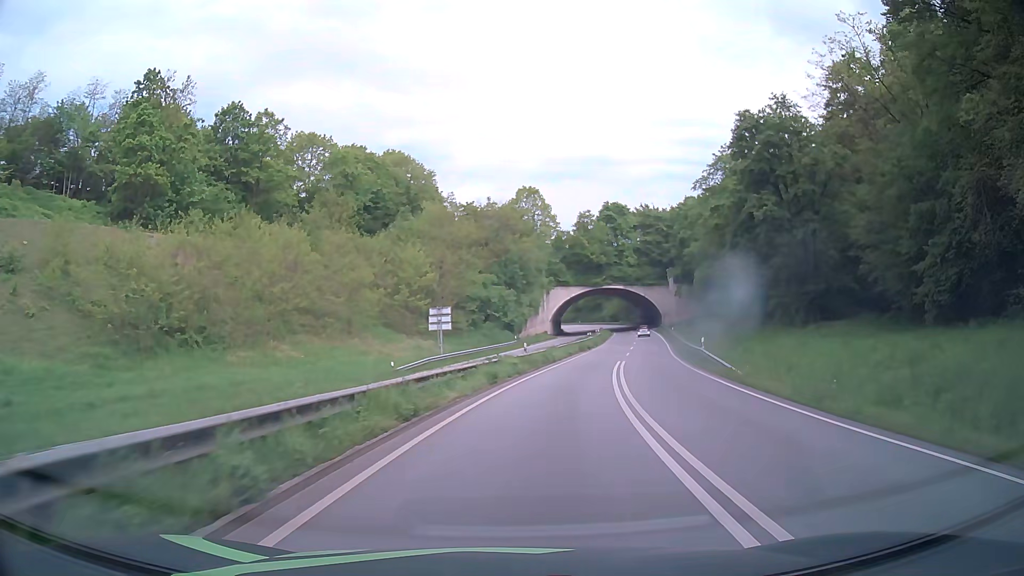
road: primary_link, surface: asphalt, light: Day
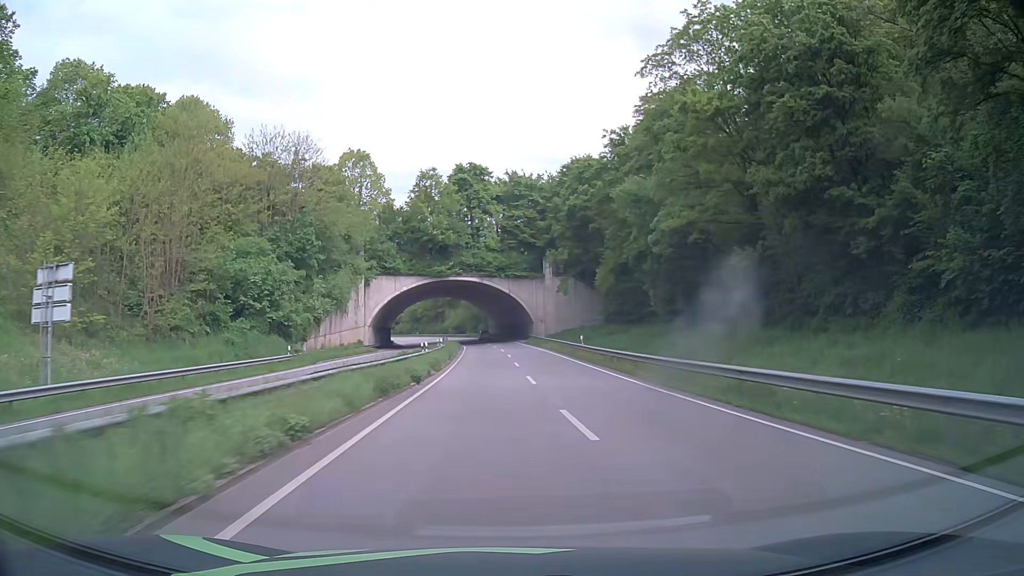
(+4.8, +37.7) m; +14°
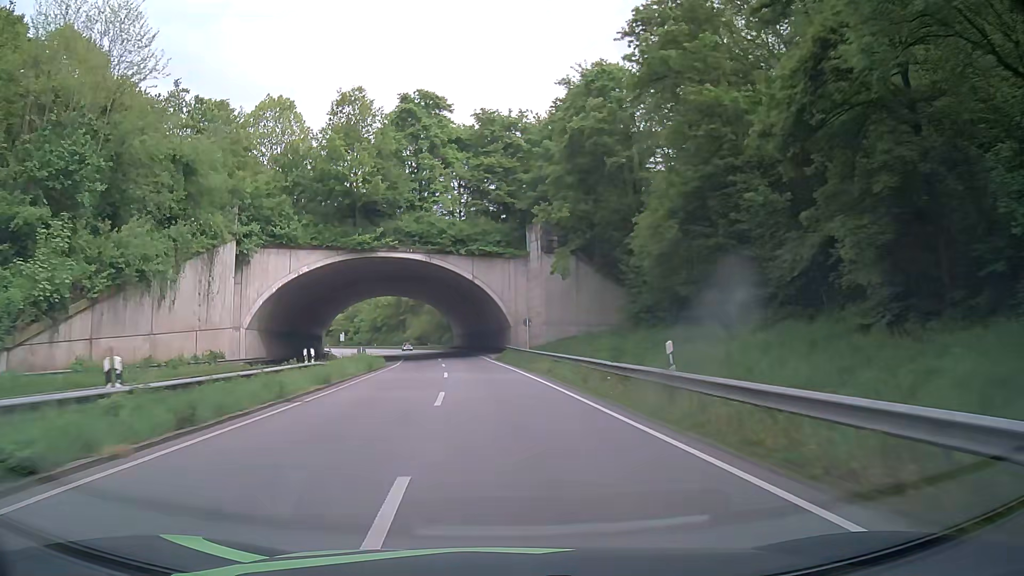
(+1.5, +30.9) m; +3°
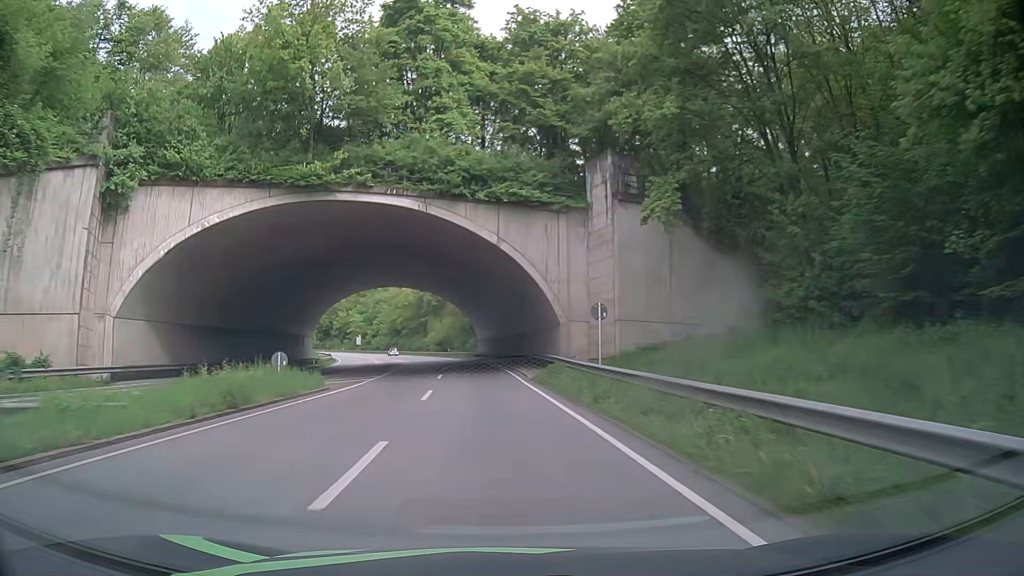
(-0.5, +21.7) m; -3°
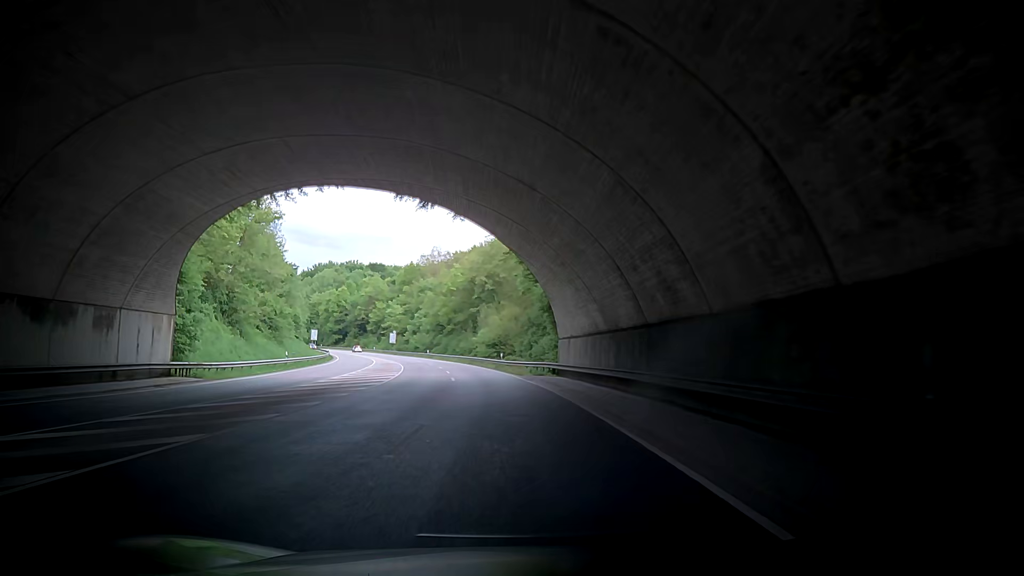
(-2.4, +45.9) m; -5°
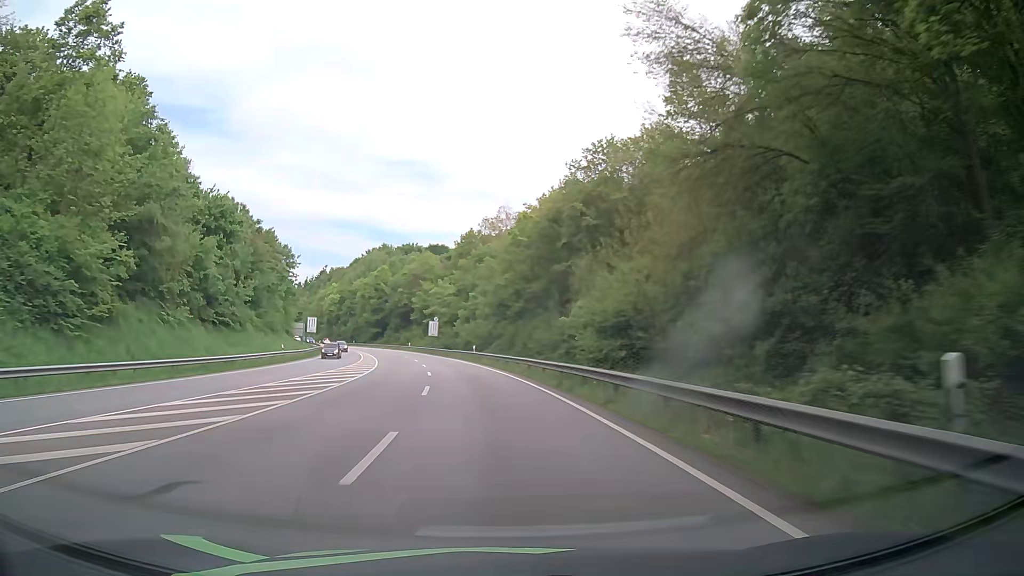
(-2.8, +51.0) m; -7°
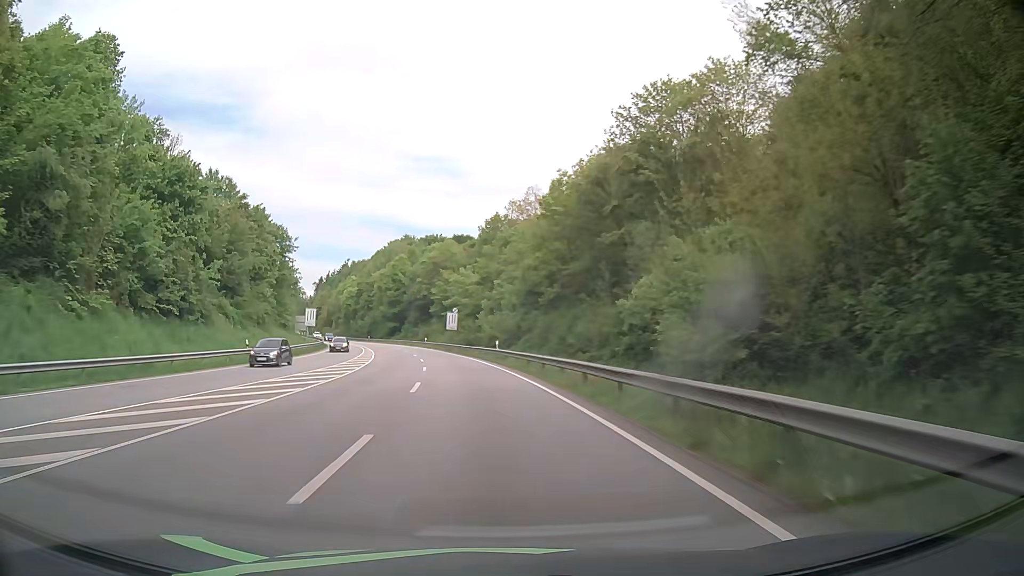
(-0.2, +13.2) m; -2°
